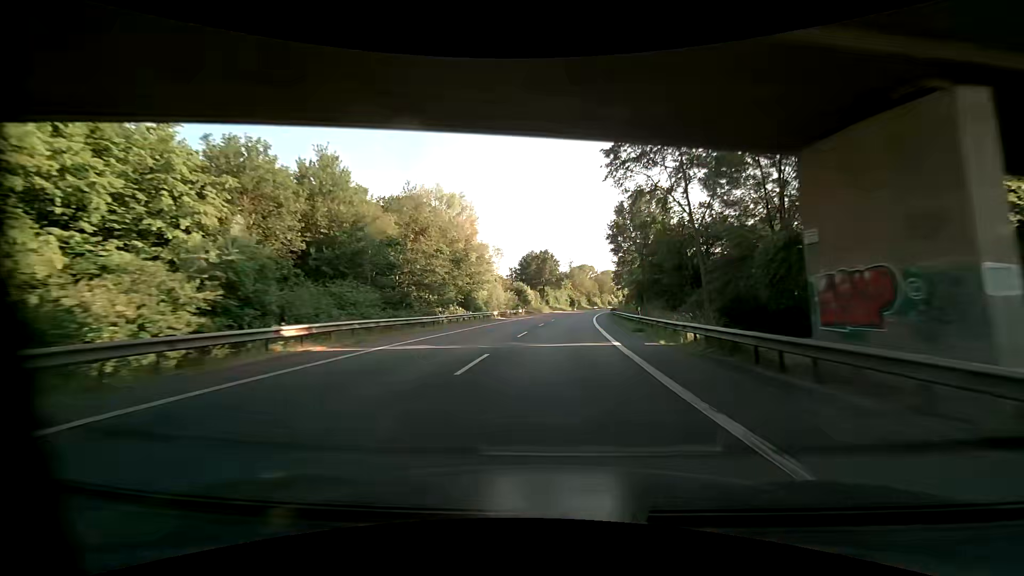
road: primary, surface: asphalt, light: Day
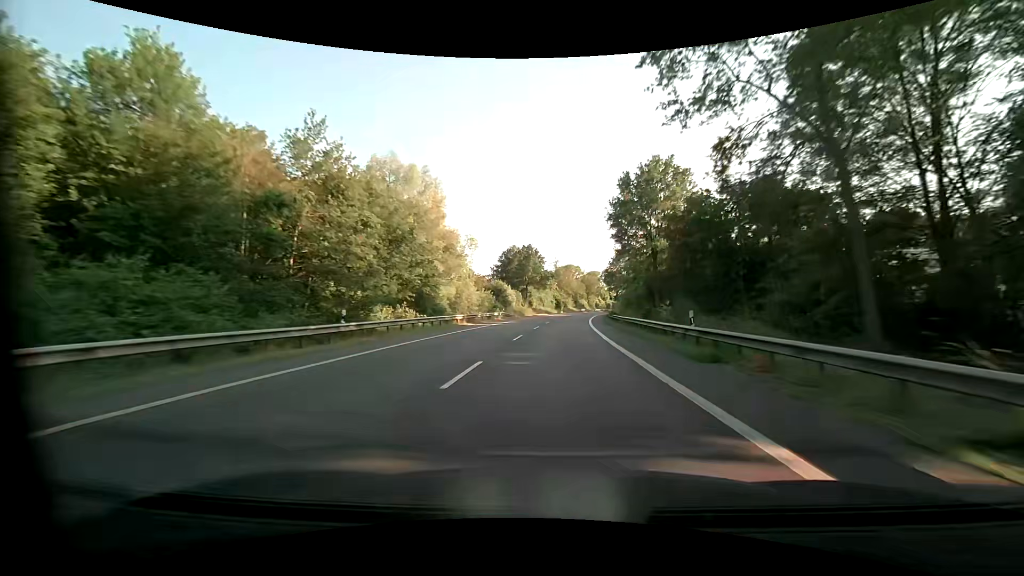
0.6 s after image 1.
(+0.2, +13.7) m; +2°
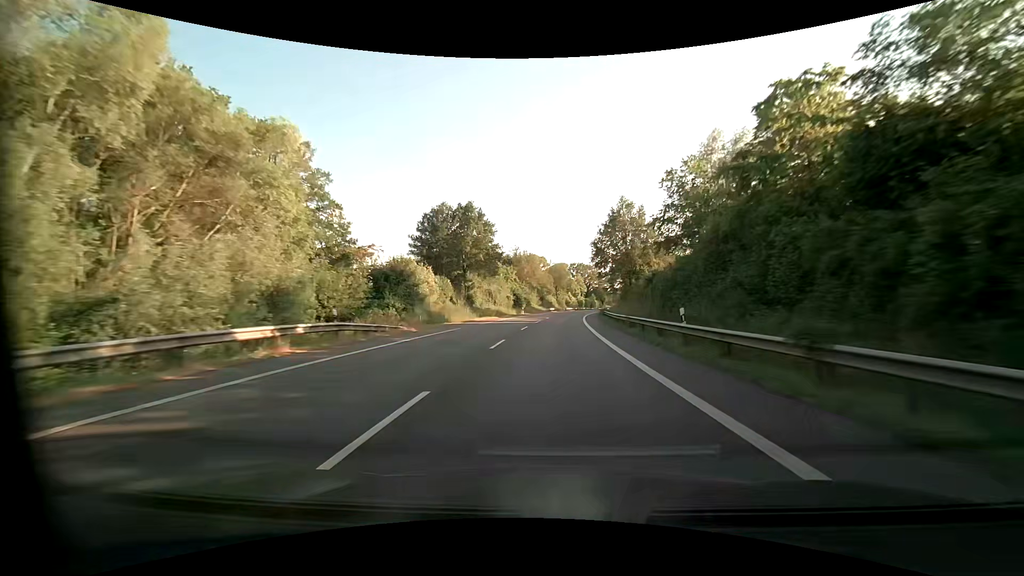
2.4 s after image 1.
(+1.7, +41.1) m; +4°
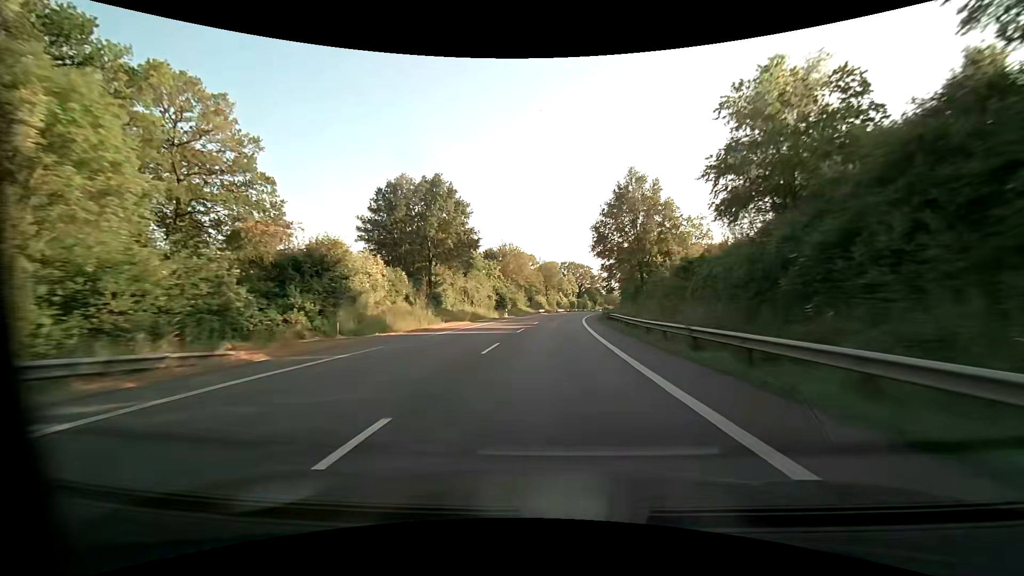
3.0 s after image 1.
(+0.2, +13.8) m; +2°
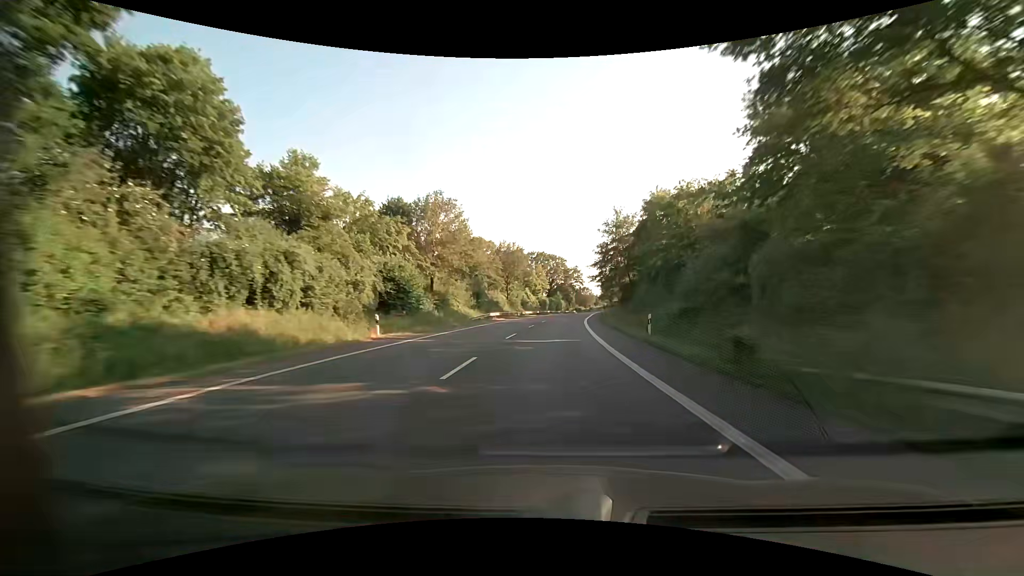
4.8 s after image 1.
(+1.2, +41.4) m; +4°
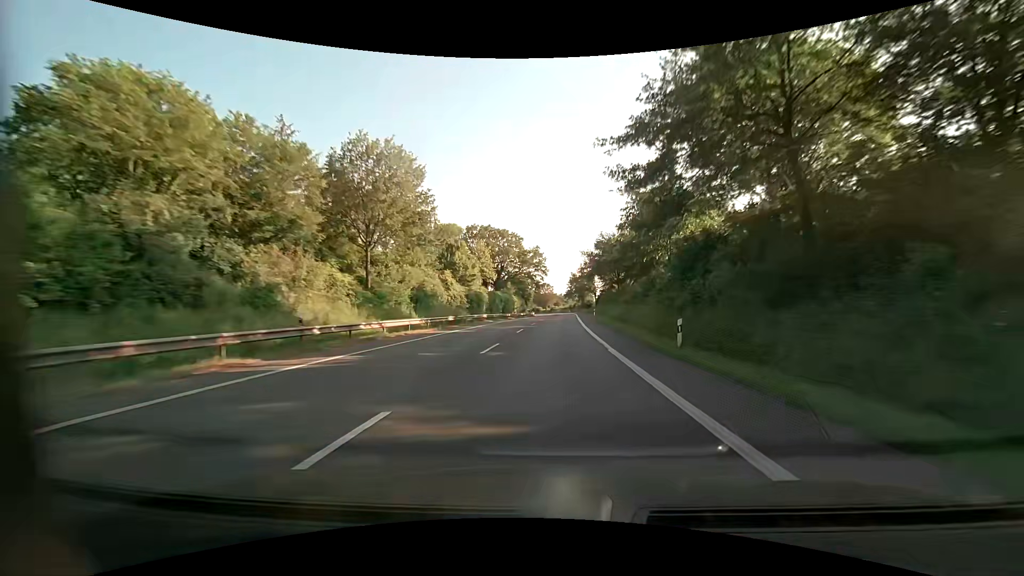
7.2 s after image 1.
(+2.8, +55.8) m; +5°
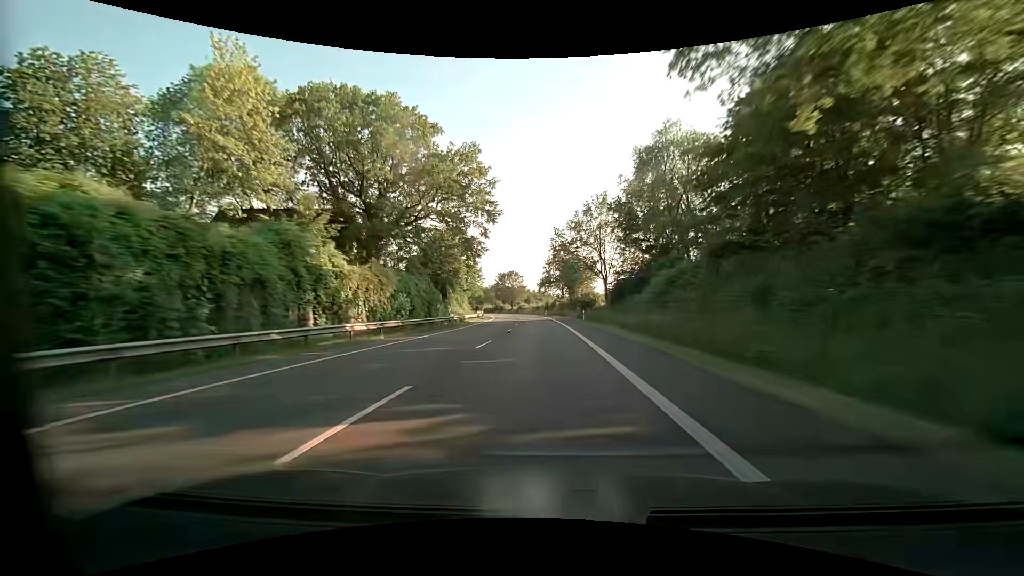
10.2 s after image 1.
(+3.4, +70.8) m; +3°
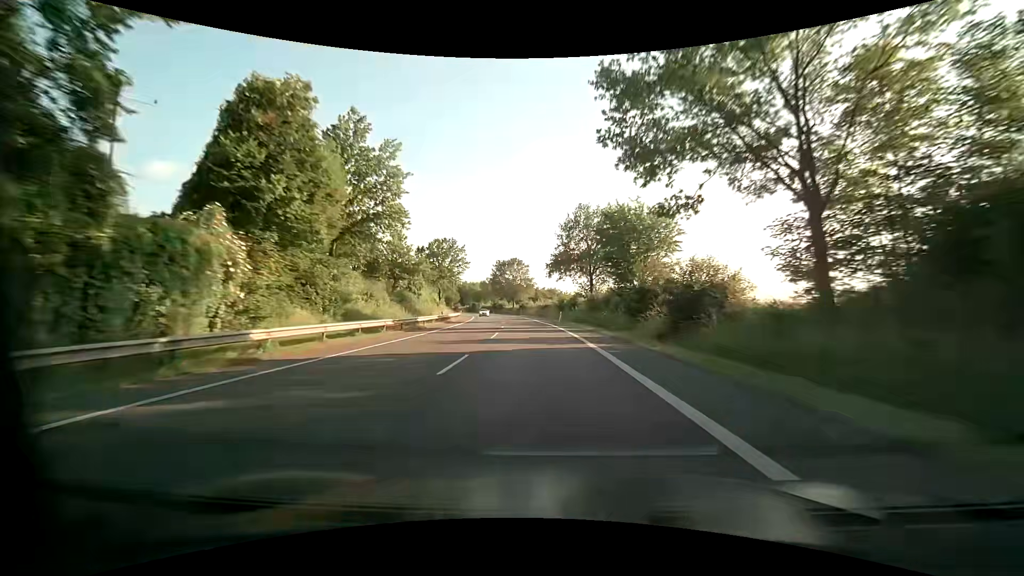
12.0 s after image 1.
(-0.1, +43.1) m; -1°
(0, +10) (0, +20) (-1, +30) (-1, +40) (-2, +50) (-3, +60) (-4, +70) (-5, +80) (-7, +90) (-8, +100) m
